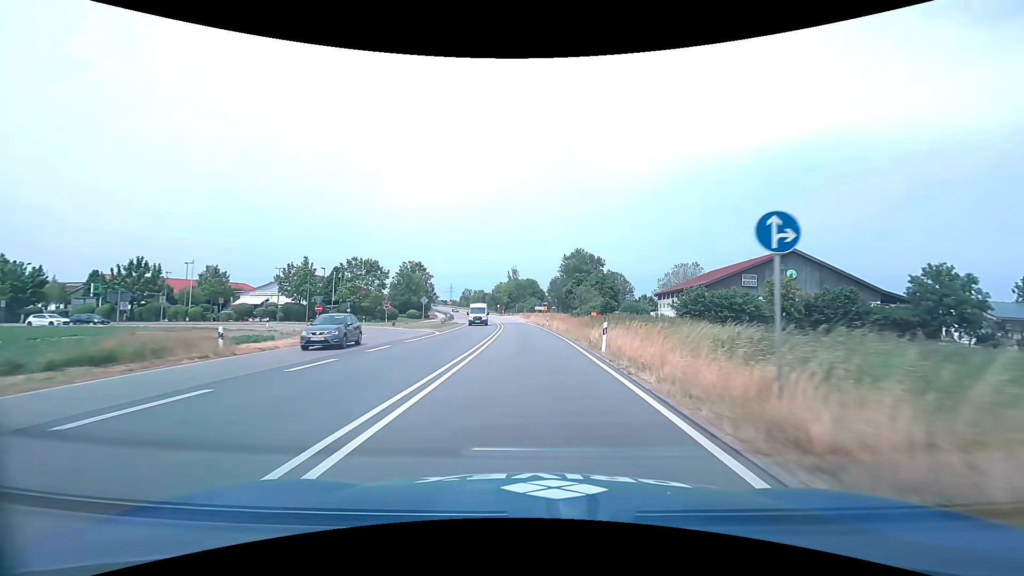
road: trunk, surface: asphalt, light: Day
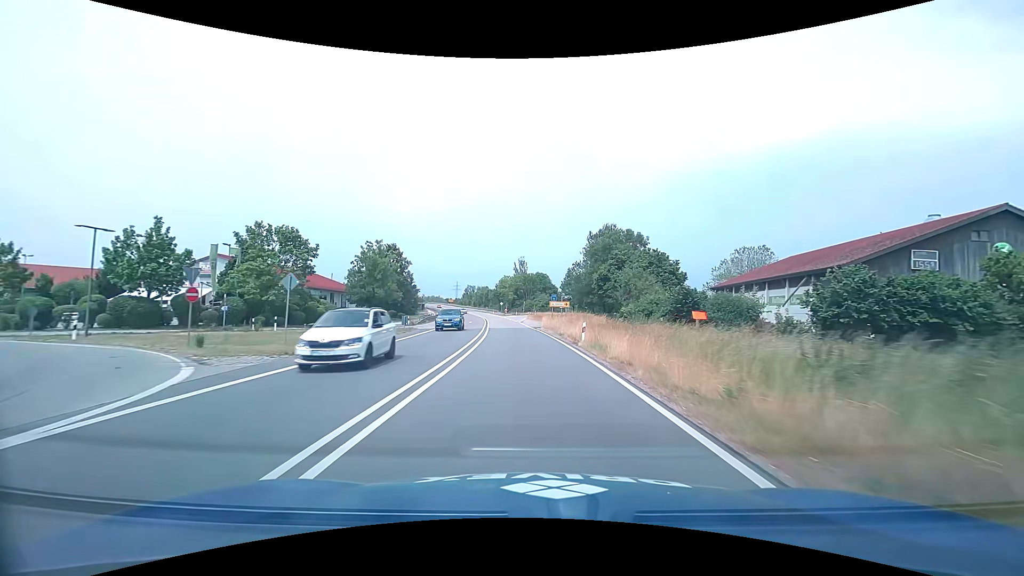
(-0.3, +29.5) m; -1°
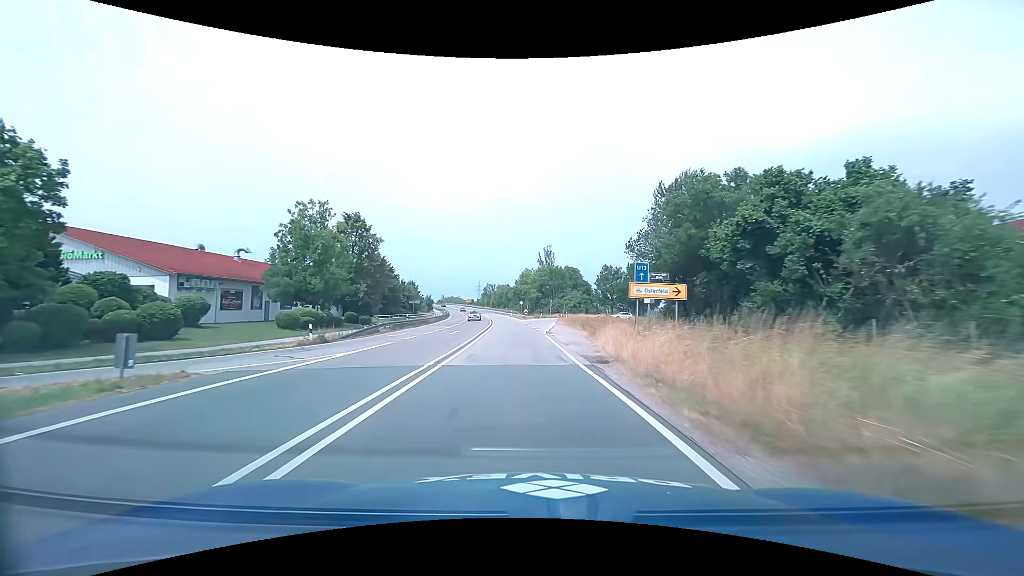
(-0.6, +29.8) m; -3°
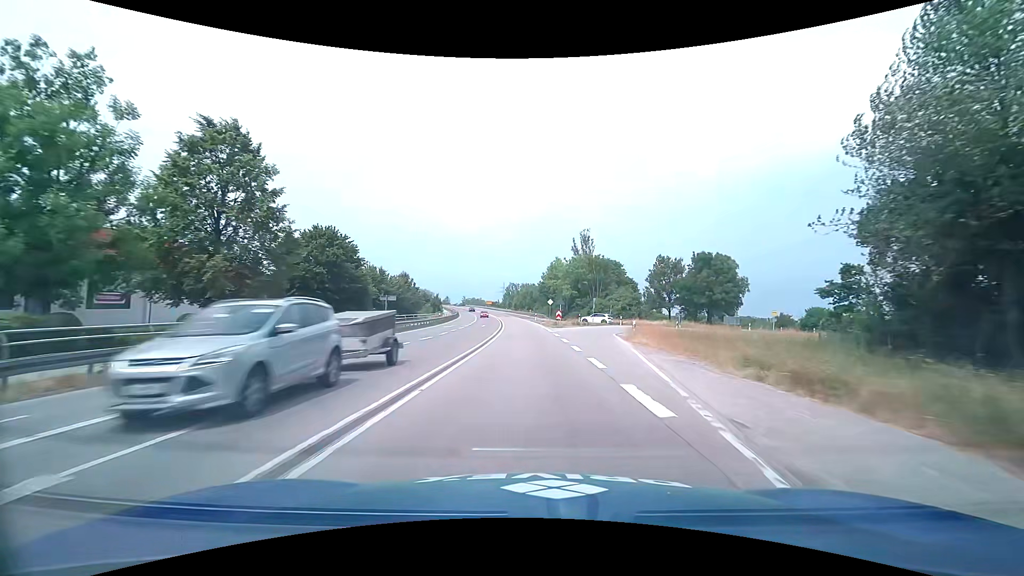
(-0.9, +30.0) m; -3°
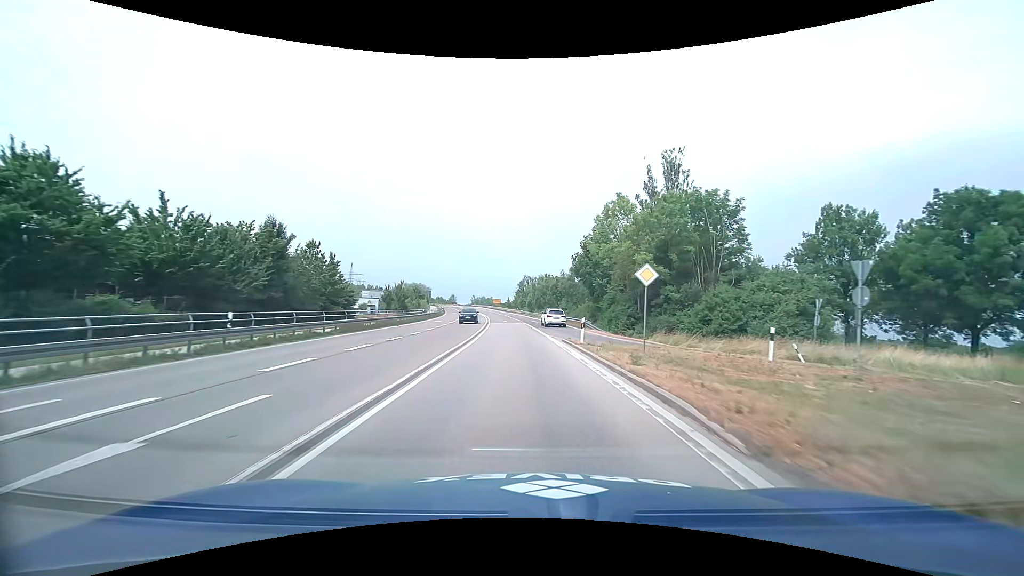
(-0.8, +50.3) m; -2°
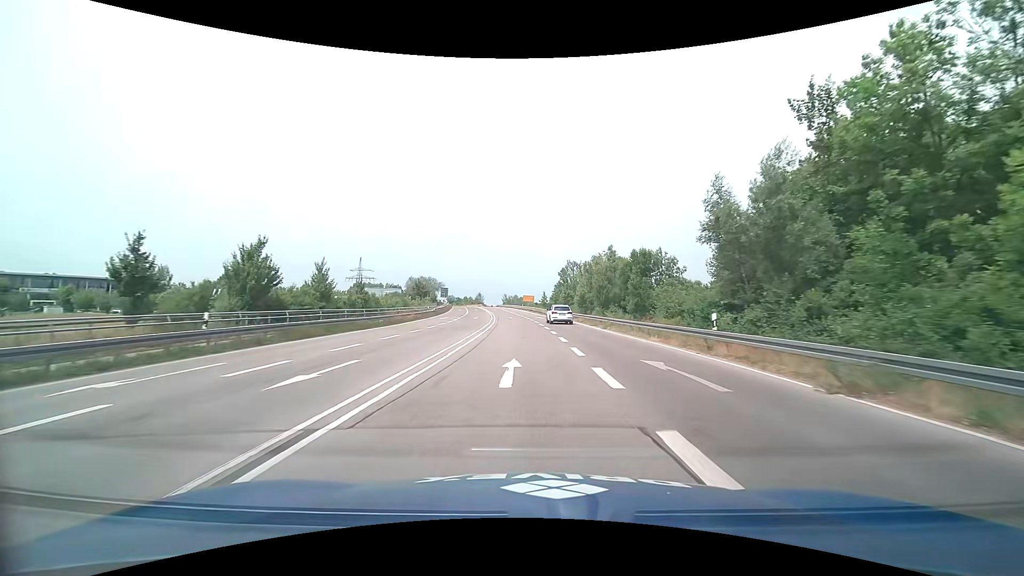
(-1.6, +49.7) m; -4°
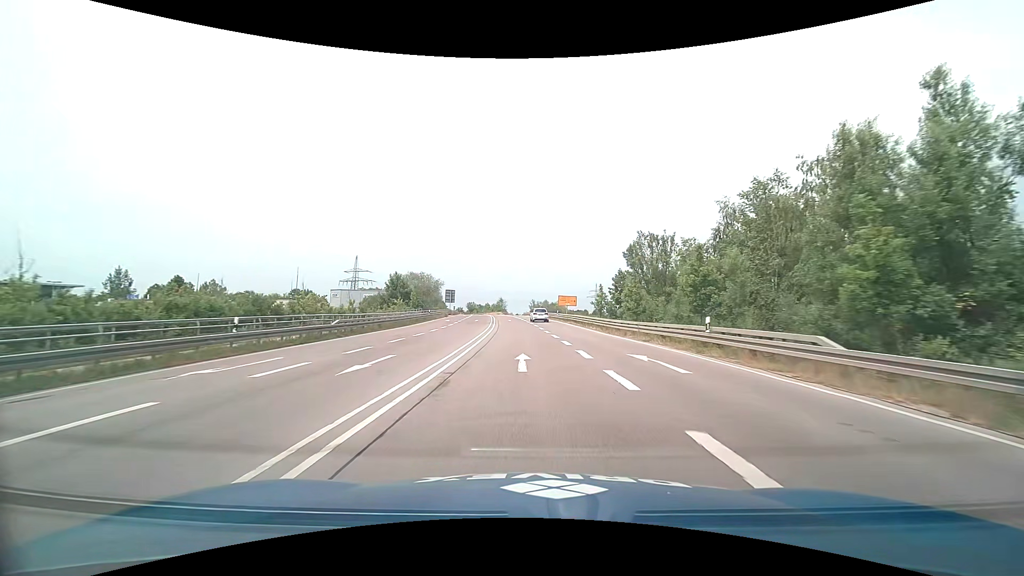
(-1.4, +47.7) m; -3°
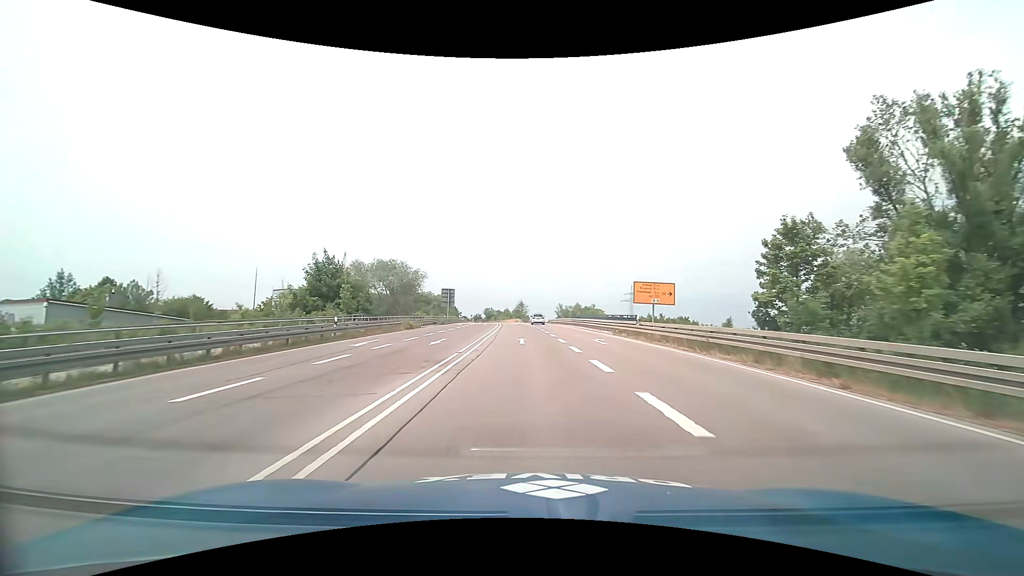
(-1.1, +39.2) m; -3°
(0, +10) (0, +20) (-1, +30) (-1, +40) (-2, +50) (-2, +60) (-3, +70) (-4, +80) (-4, +90) (-5, +100) m
